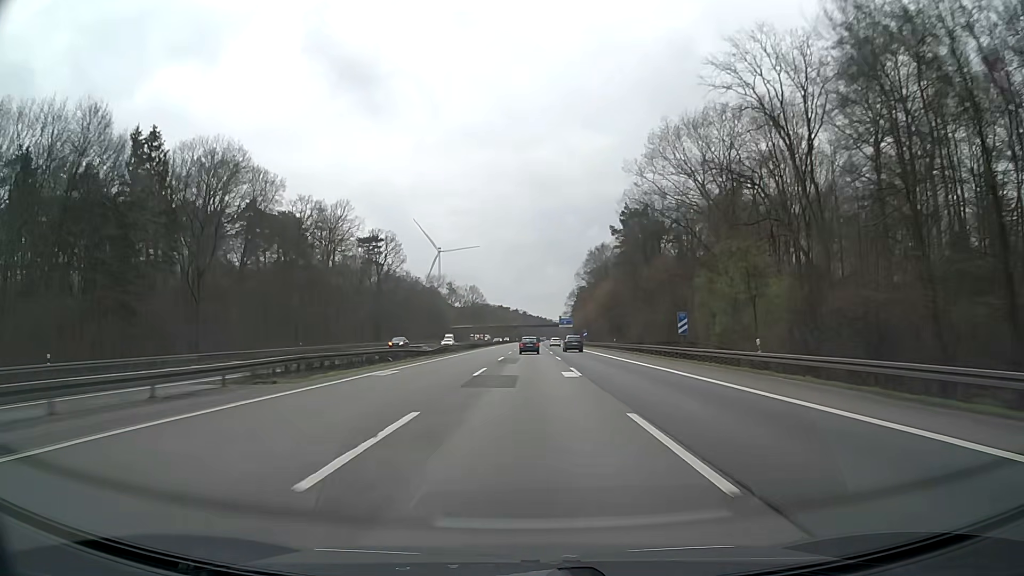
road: motorway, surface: asphalt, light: Day
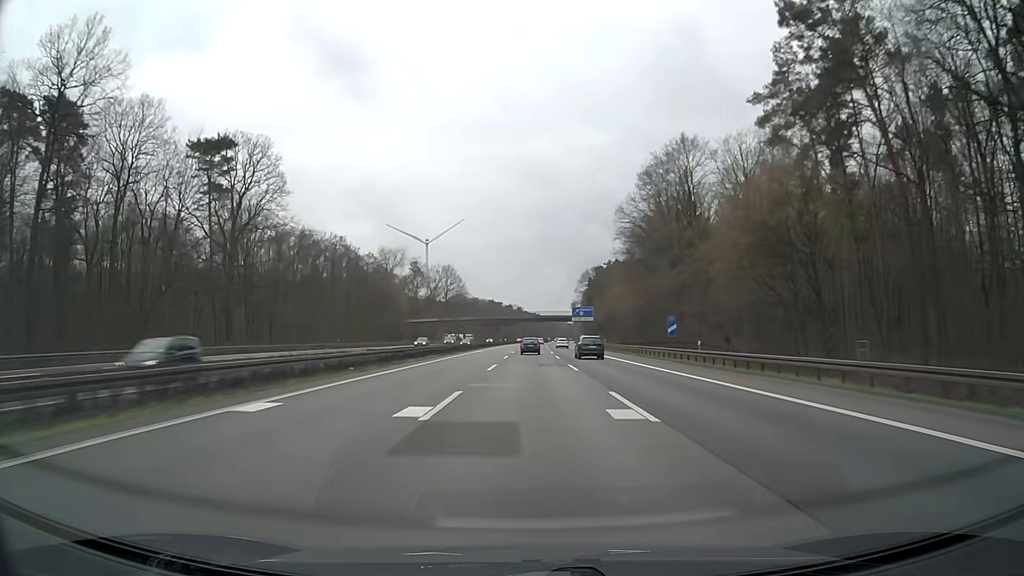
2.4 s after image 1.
(+0.1, +85.0) m; 0°
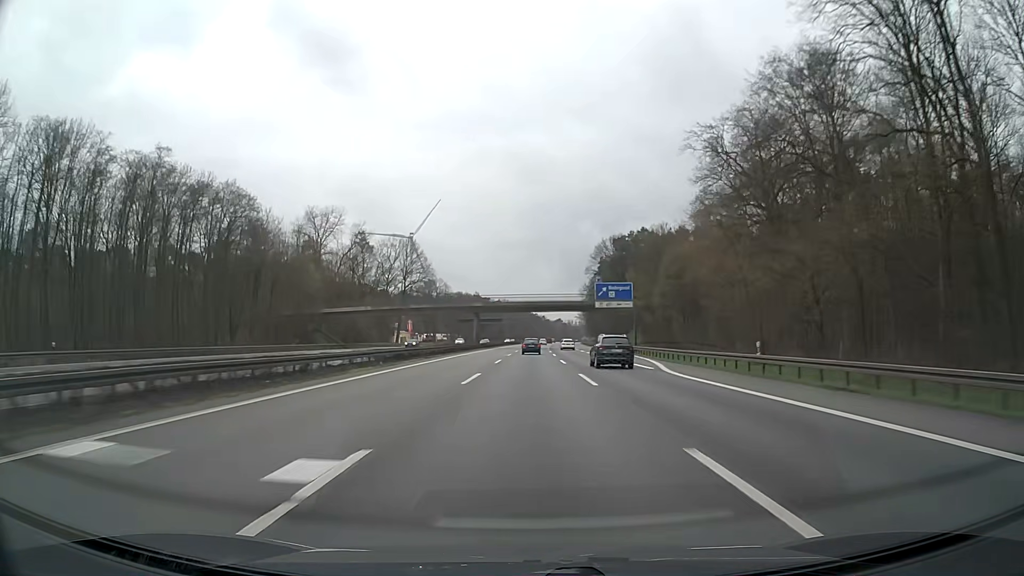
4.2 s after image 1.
(+0.3, +63.0) m; +1°
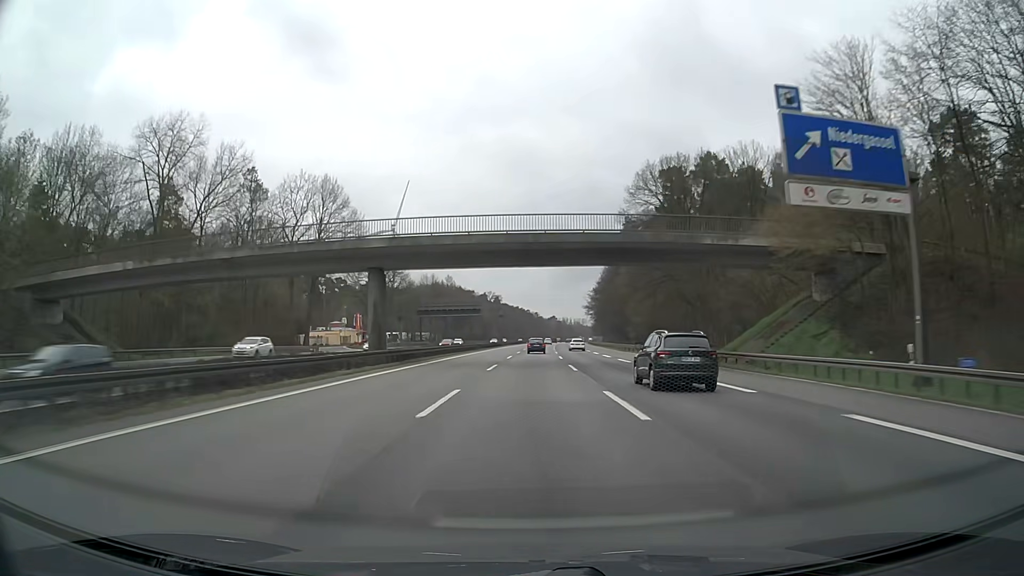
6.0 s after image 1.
(+0.4, +62.8) m; +1°
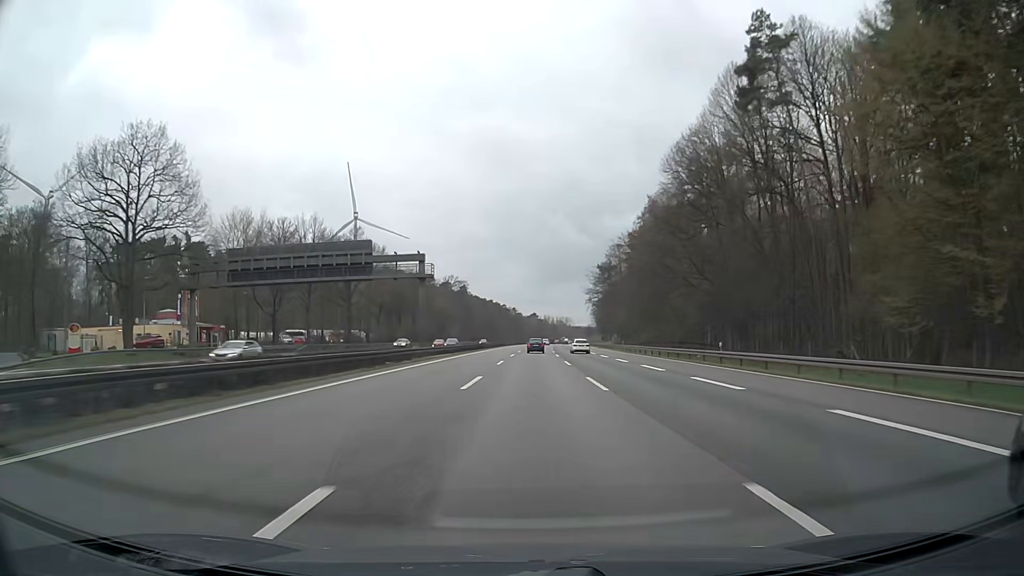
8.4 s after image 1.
(+1.1, +83.3) m; +2°
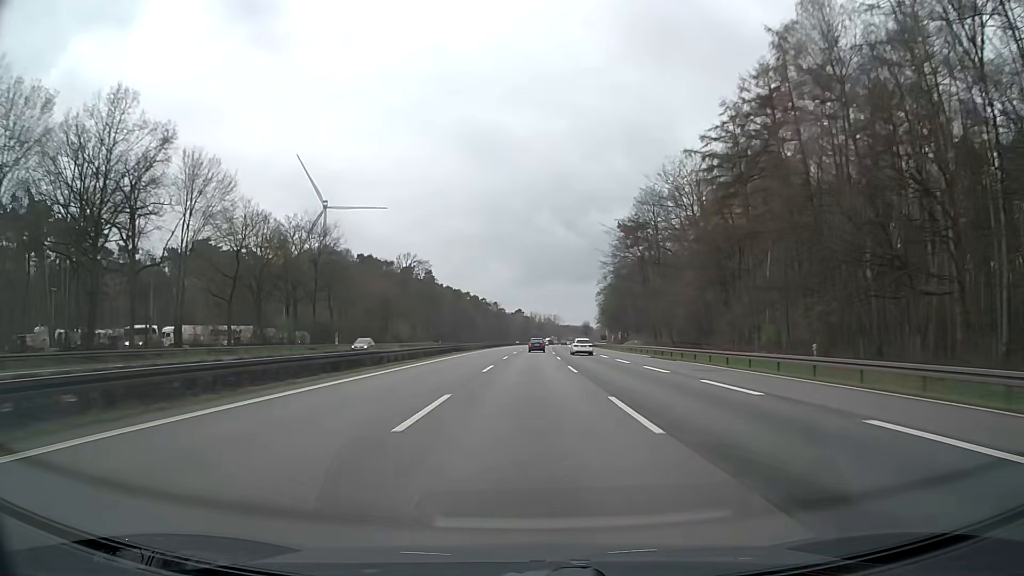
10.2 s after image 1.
(+0.7, +62.3) m; +1°
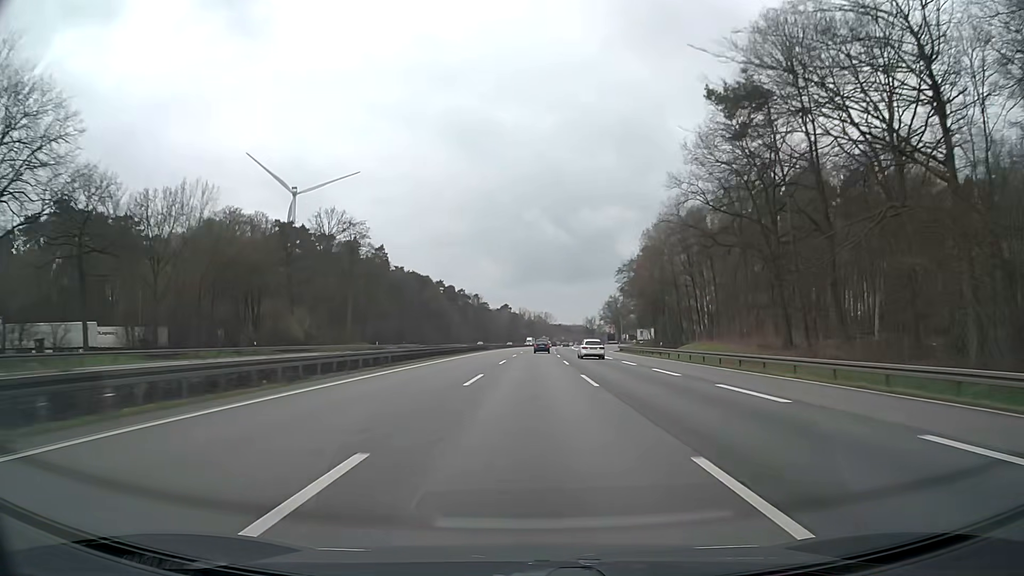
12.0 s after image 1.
(+0.6, +62.2) m; +1°
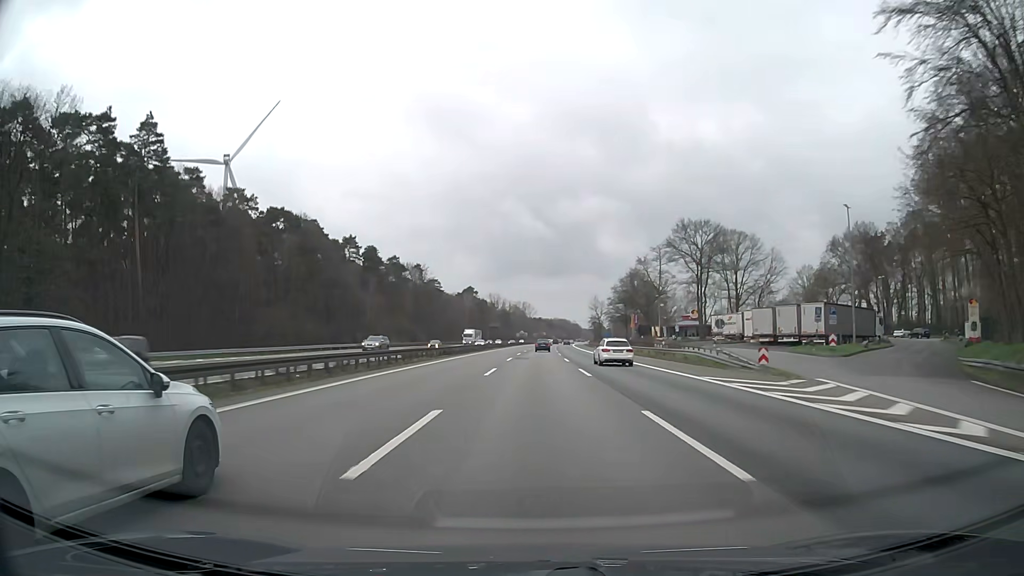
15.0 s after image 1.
(+1.8, +103.2) m; +2°
(0, +10) (0, +20) (0, +30) (0, +40) (0, +50) (+1, +60) (+1, +70) (+1, +80) (+2, +90) (+2, +100) m
